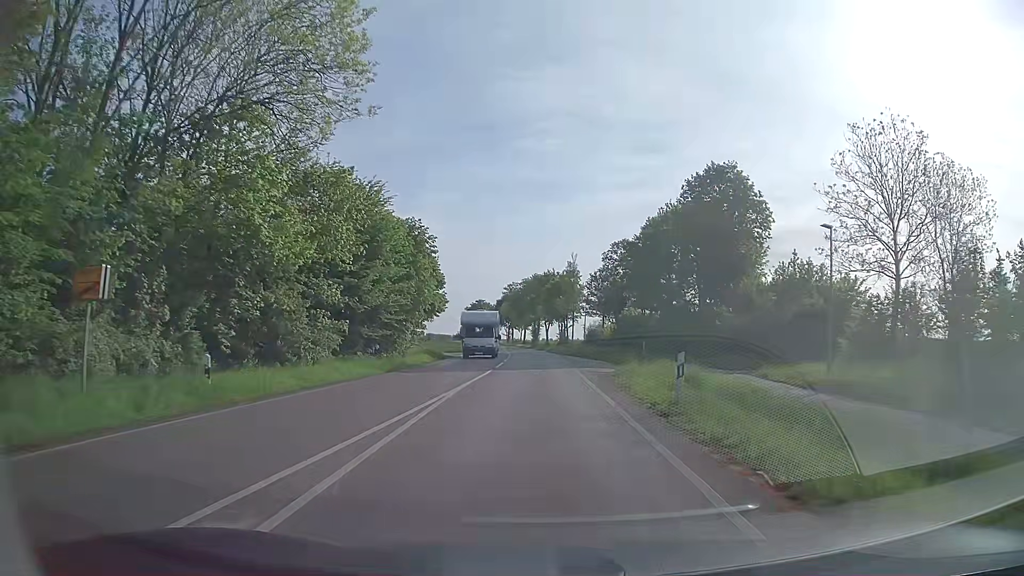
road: secondary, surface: asphalt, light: Day
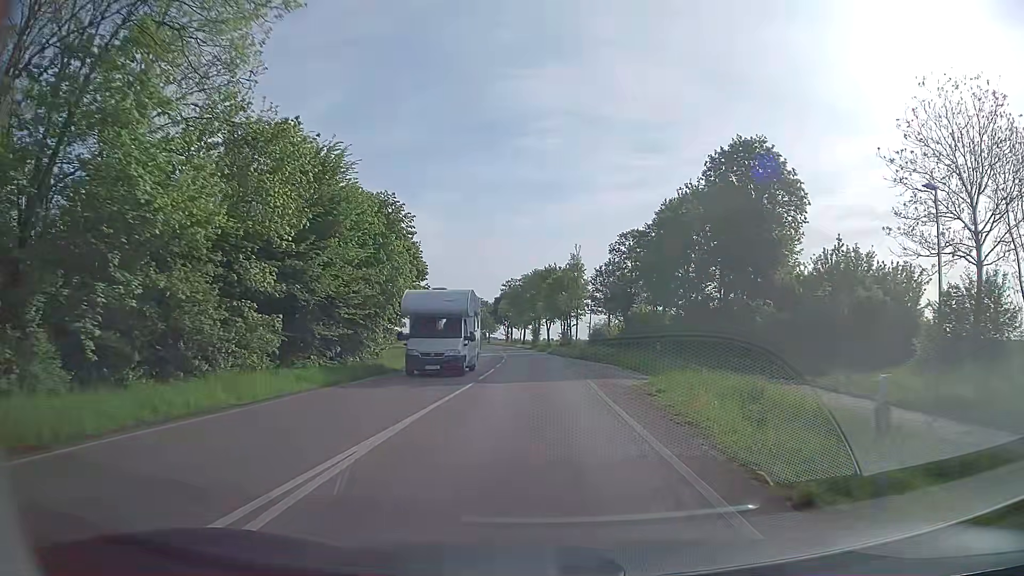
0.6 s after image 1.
(0.0, +7.6) m; 0°
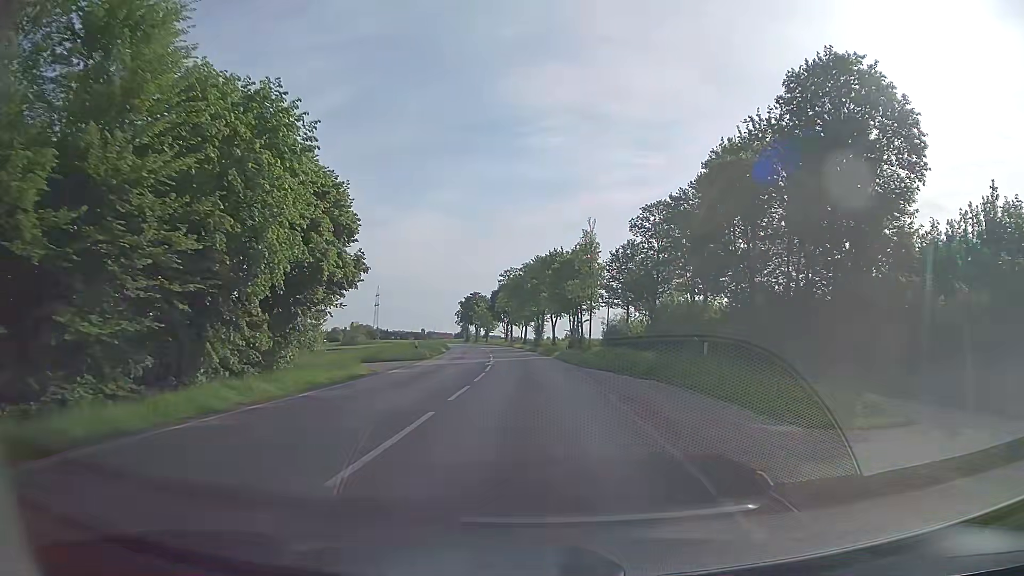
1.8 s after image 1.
(-0.1, +15.9) m; 0°
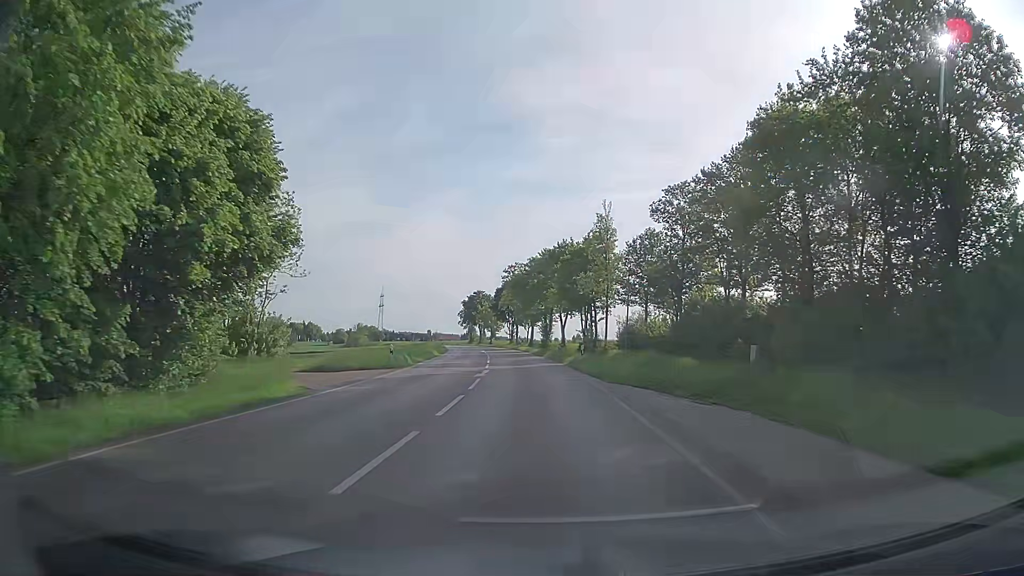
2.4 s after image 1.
(-0.1, +8.3) m; -1°
